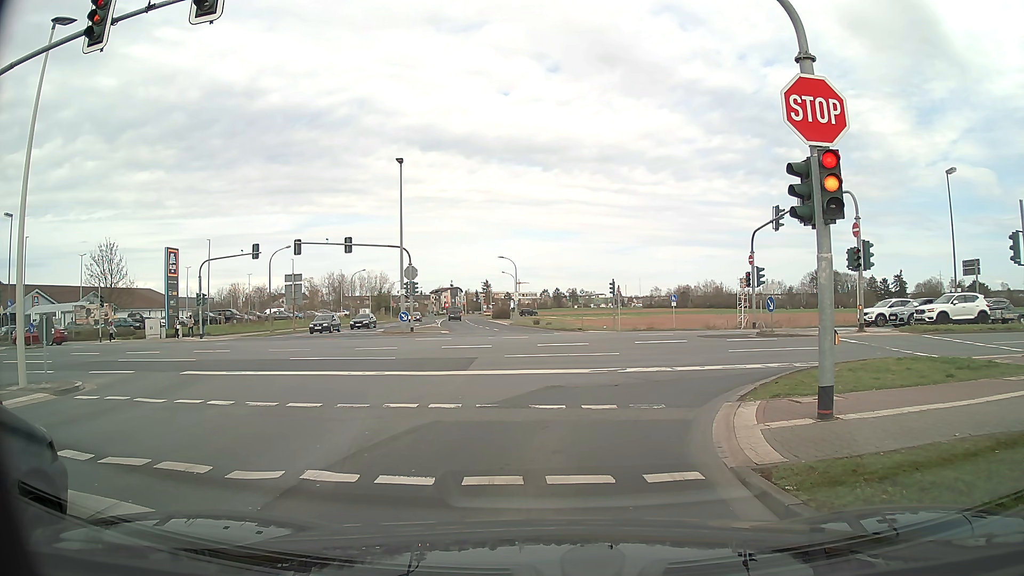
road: tertiary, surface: asphalt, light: Day
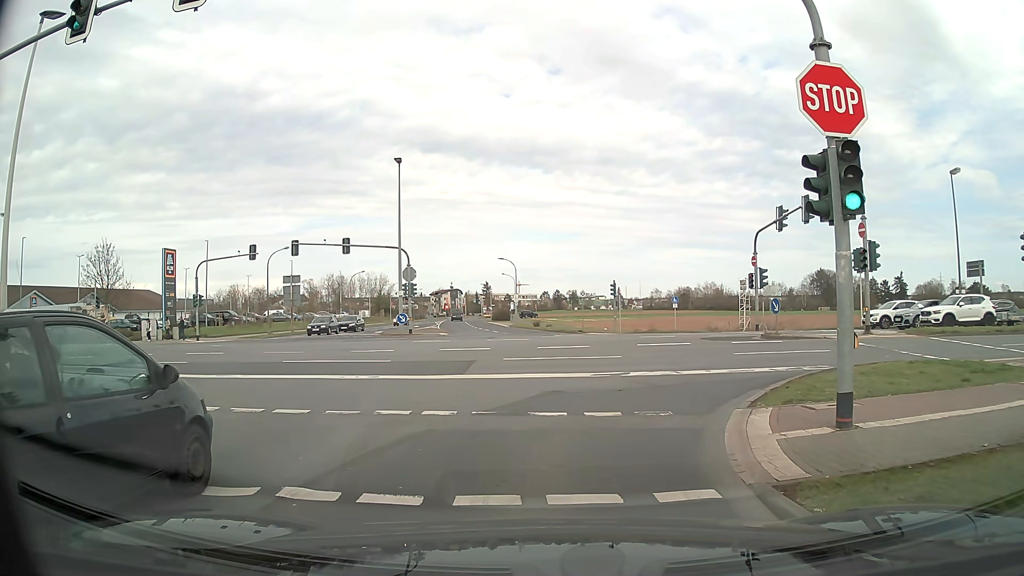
(0.0, +0.6) m; 0°
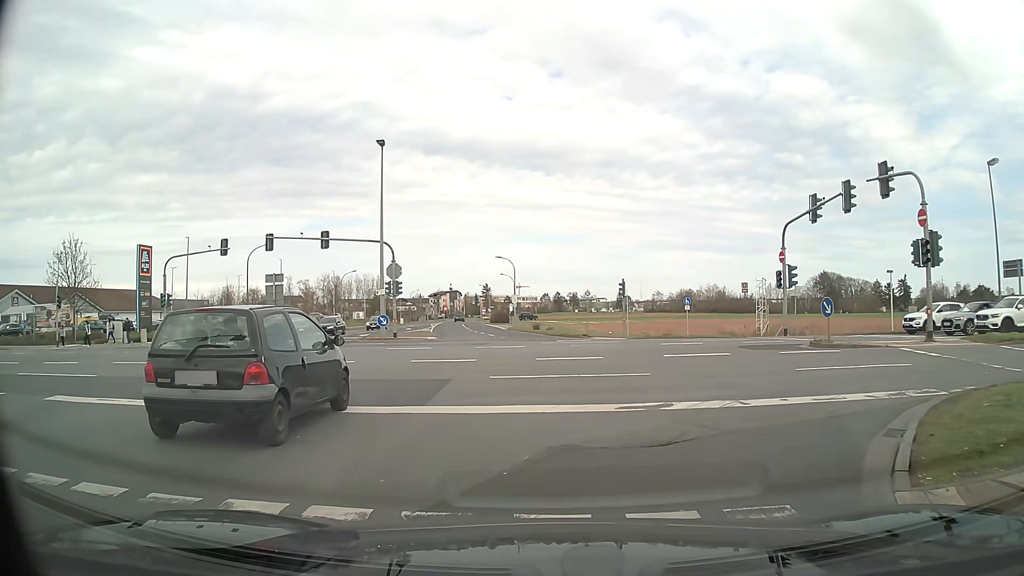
(0.0, +4.9) m; +1°
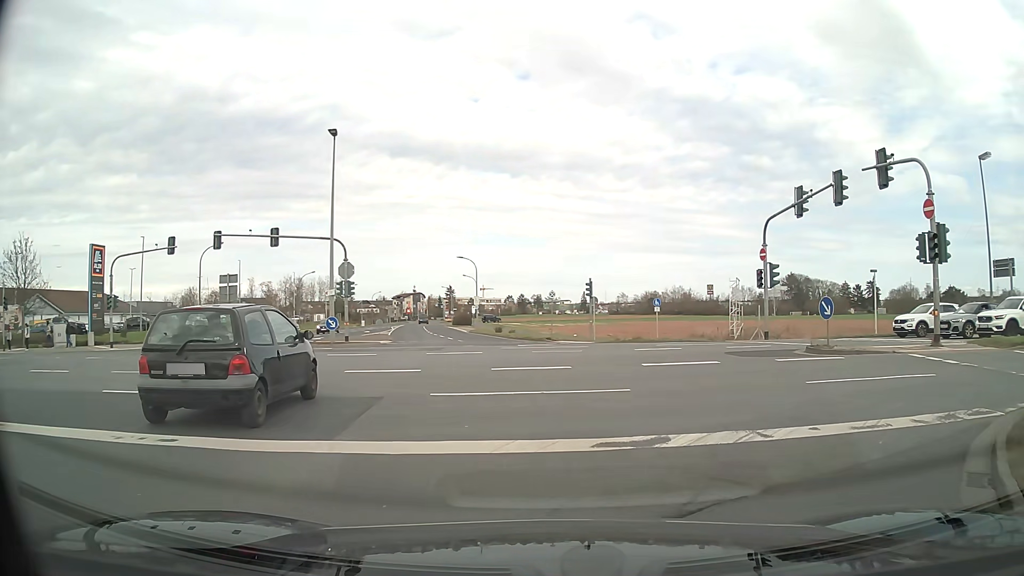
(0.0, +2.6) m; +2°
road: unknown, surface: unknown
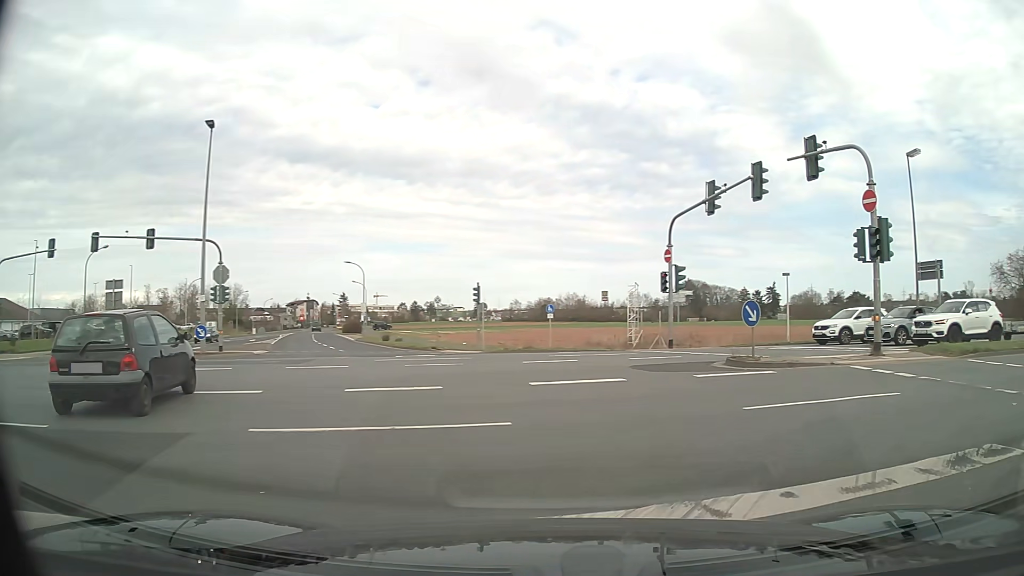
(+0.2, +2.6) m; +7°
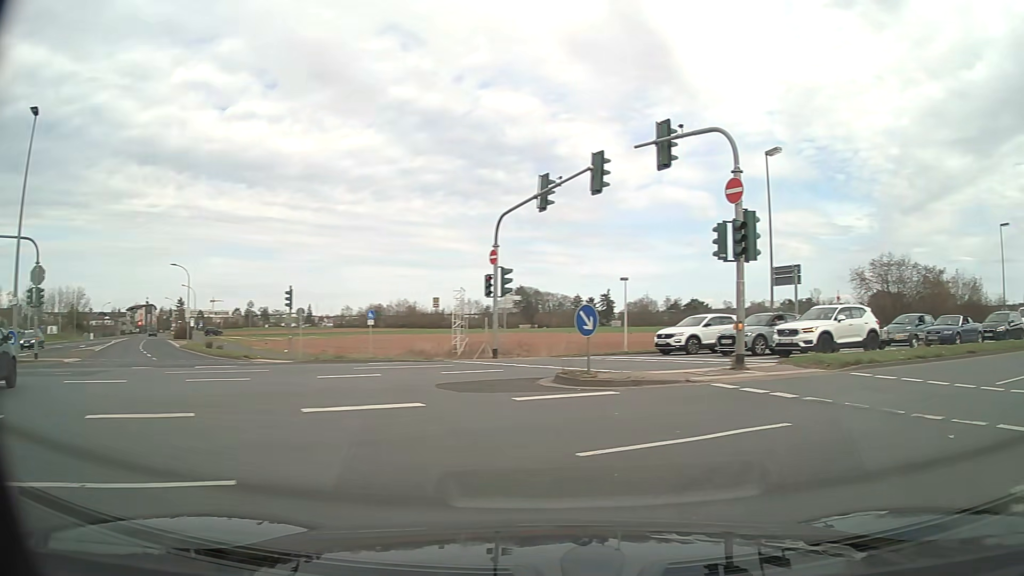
(+0.4, +2.6) m; +15°
